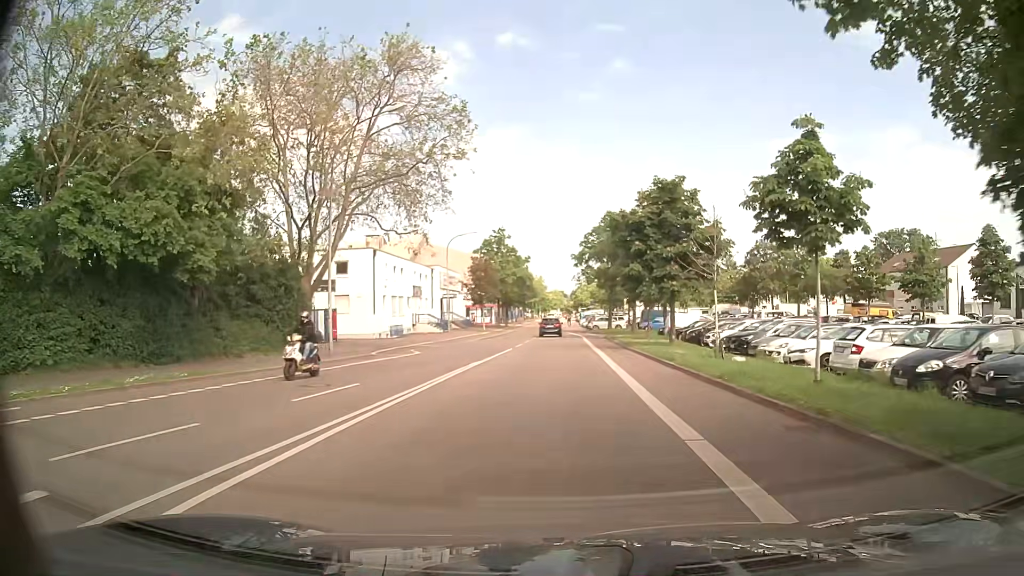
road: residential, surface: asphalt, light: Day
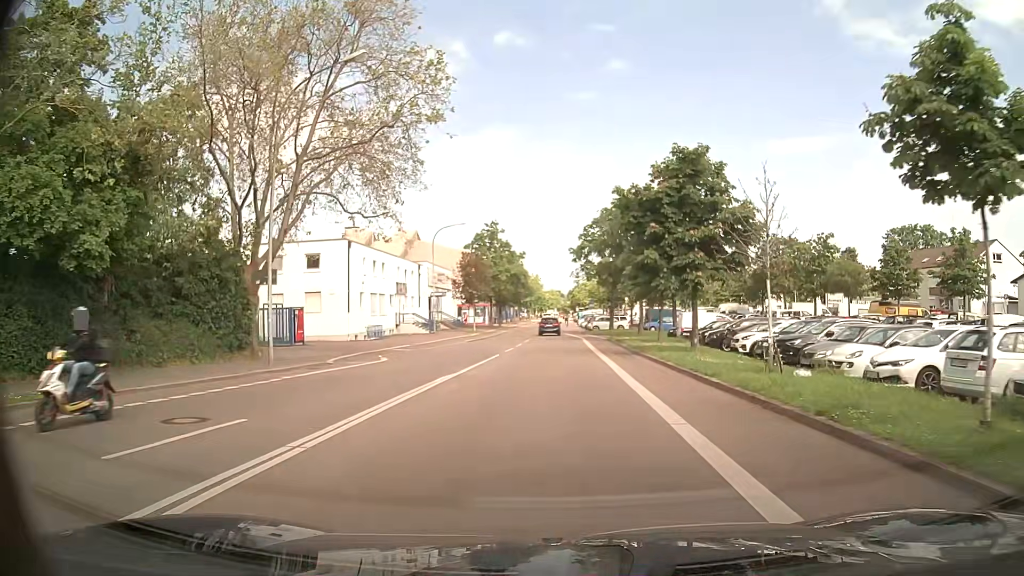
(0.0, +5.6) m; 0°
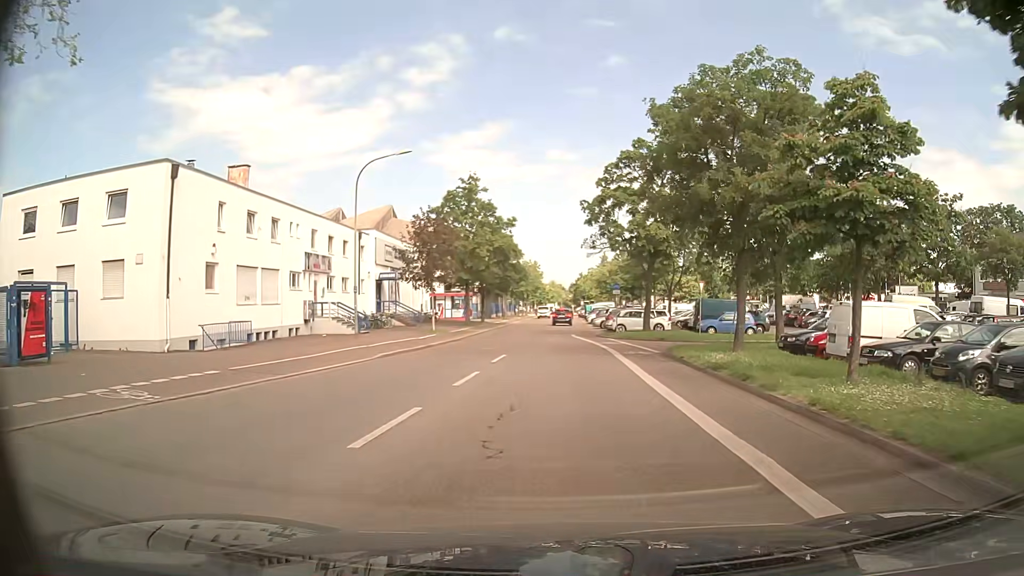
(+0.2, +22.6) m; 0°
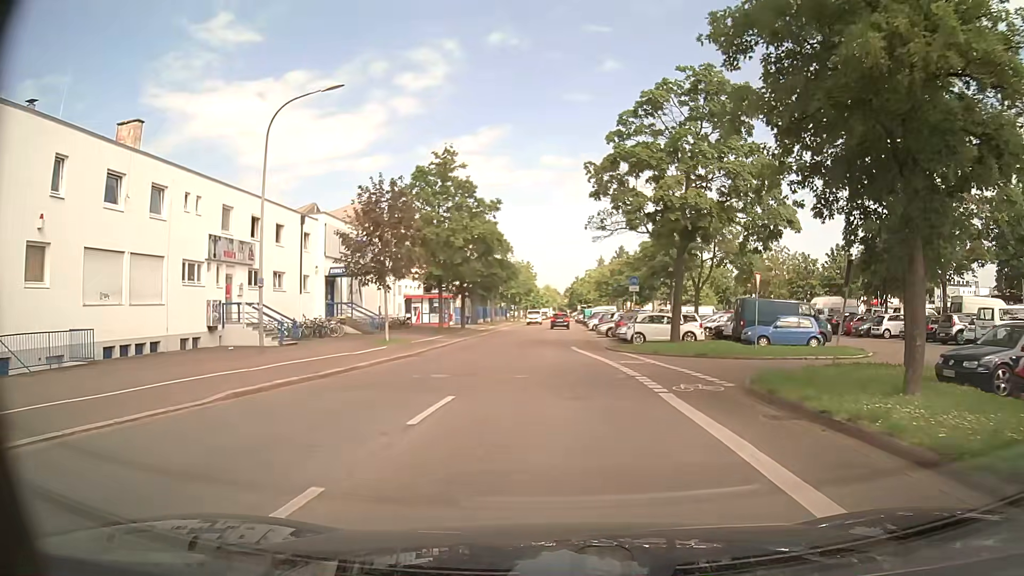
(0.0, +10.7) m; 0°
(0, +10) (0, +20) (0, +30) (0, +40) (0, +50) (0, +60) (+1, +70) (+1, +80) (+1, +90) (+1, +100) m
